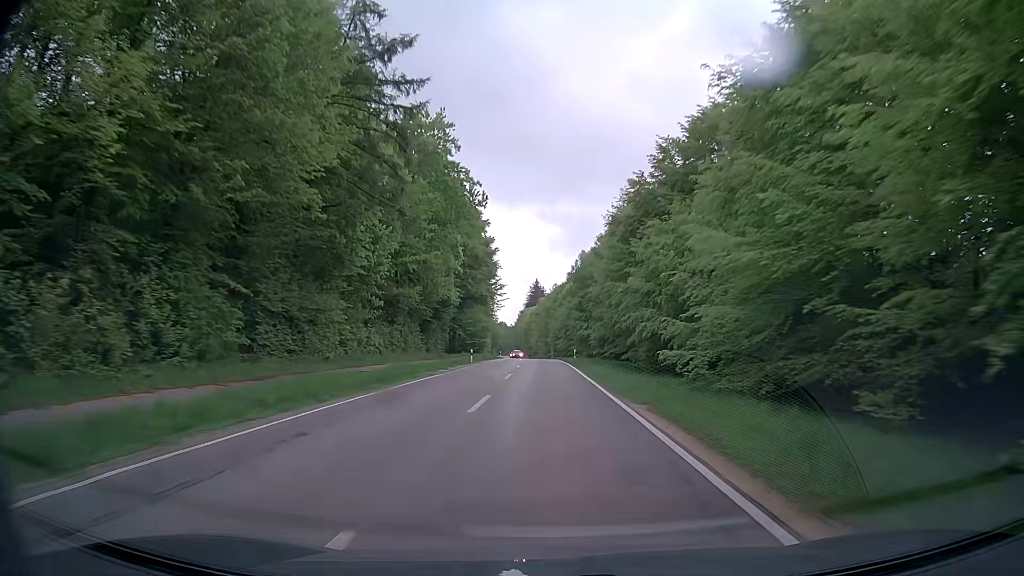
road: secondary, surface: asphalt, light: Day
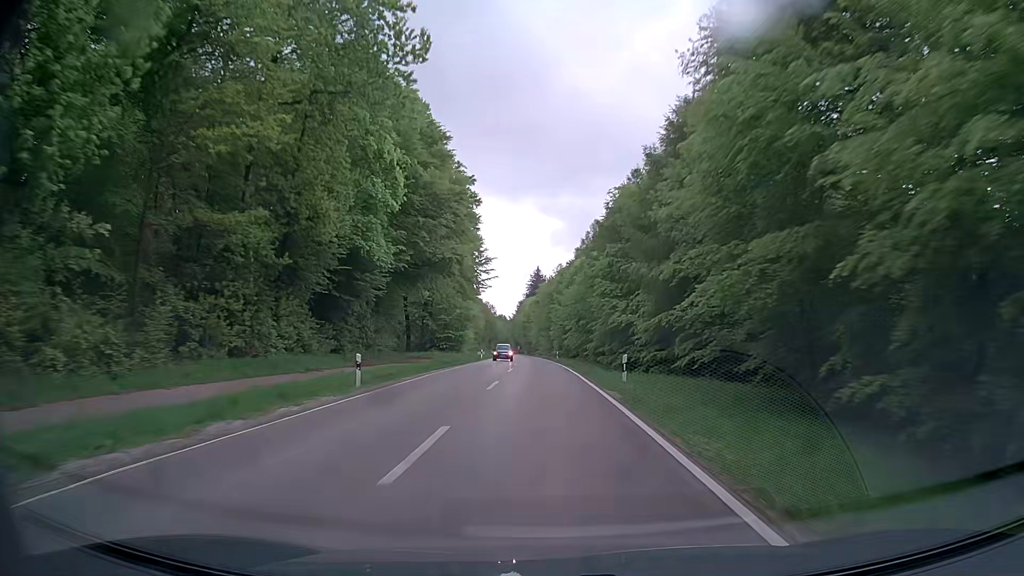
(-0.2, +30.4) m; 0°
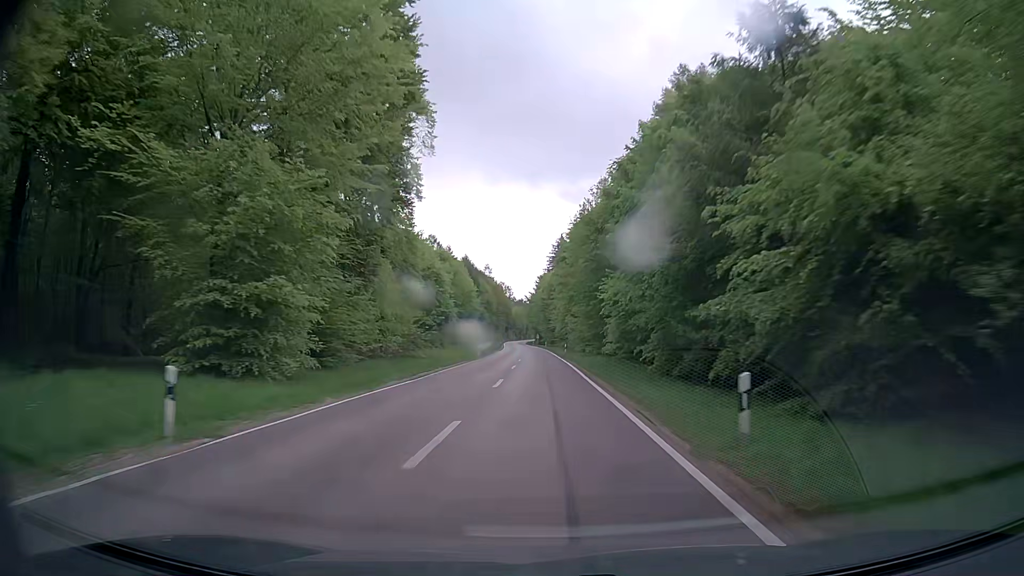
(-0.9, +59.7) m; -2°
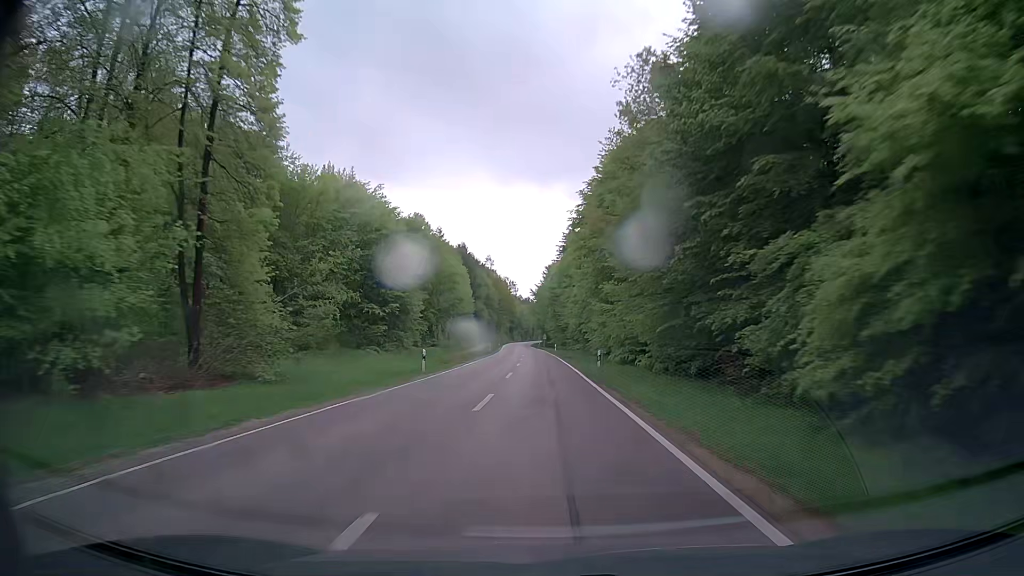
(-0.1, +30.2) m; -1°
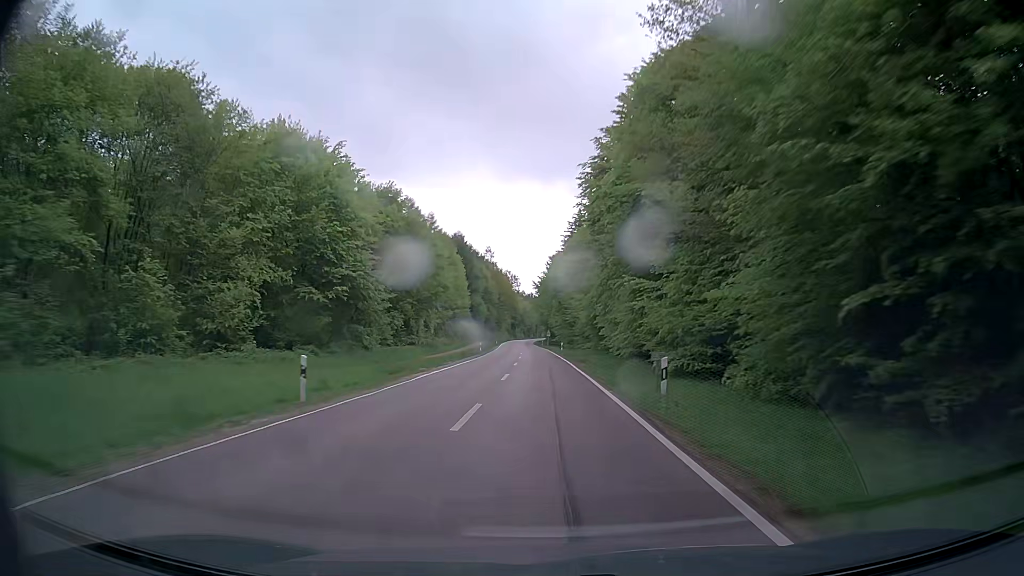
(0.0, +15.3) m; 0°
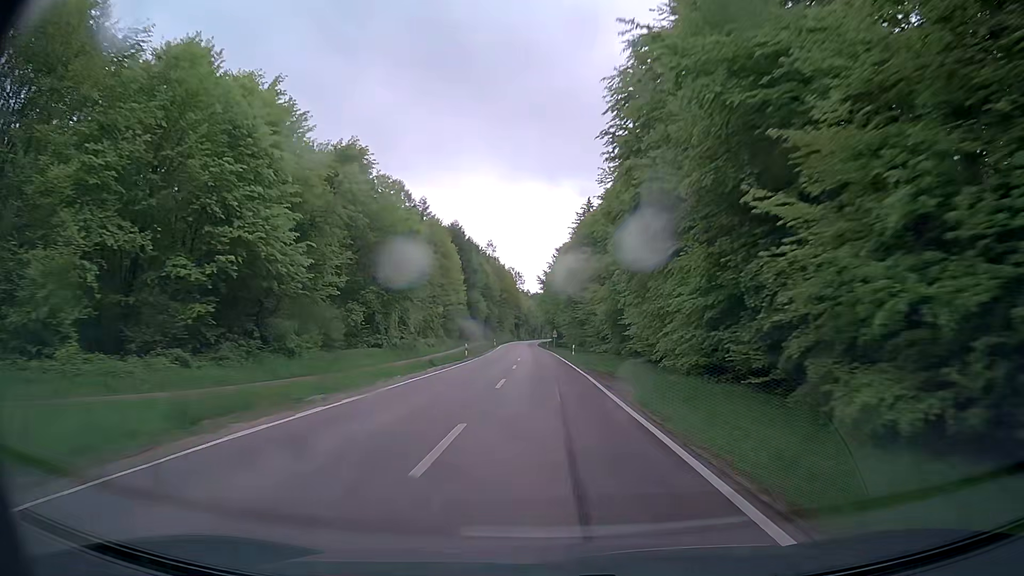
(-0.1, +15.4) m; -1°
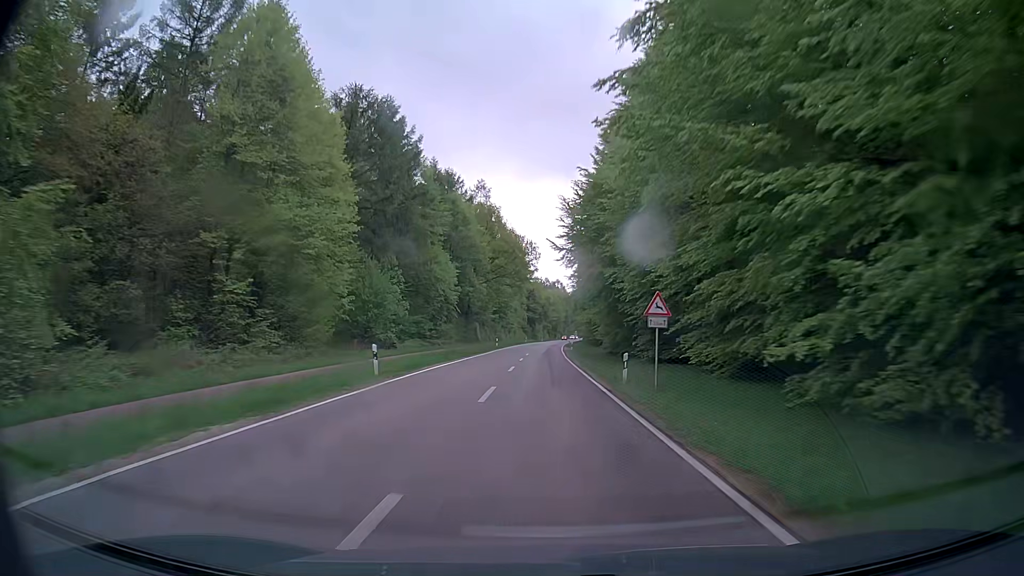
(-1.3, +77.4) m; -2°
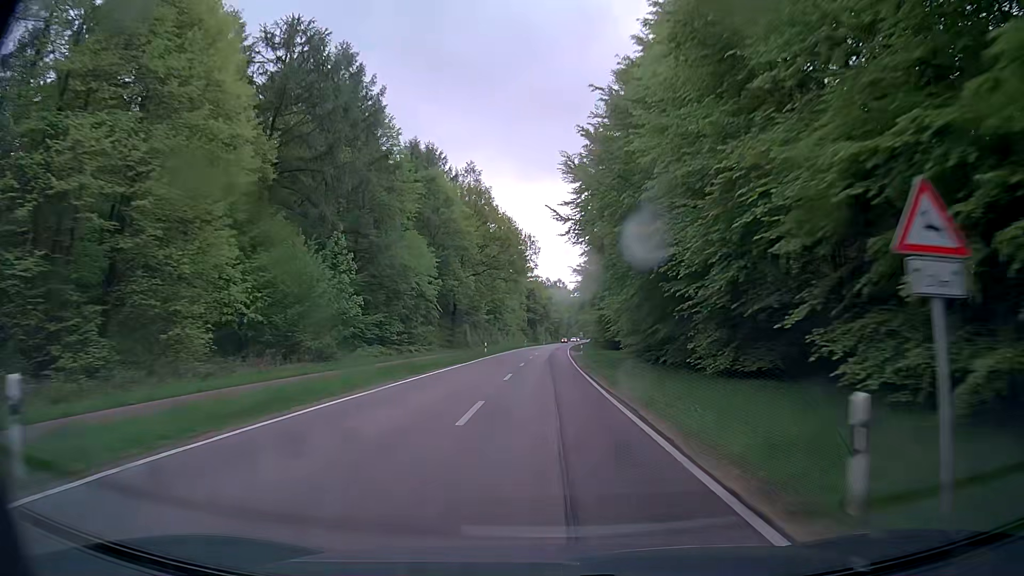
(+0.1, +15.5) m; 0°
(0, +10) (0, +20) (0, +30) (0, +40) (0, +50) (+1, +60) (+1, +70) (+1, +80) (+2, +90) (+2, +100) m
